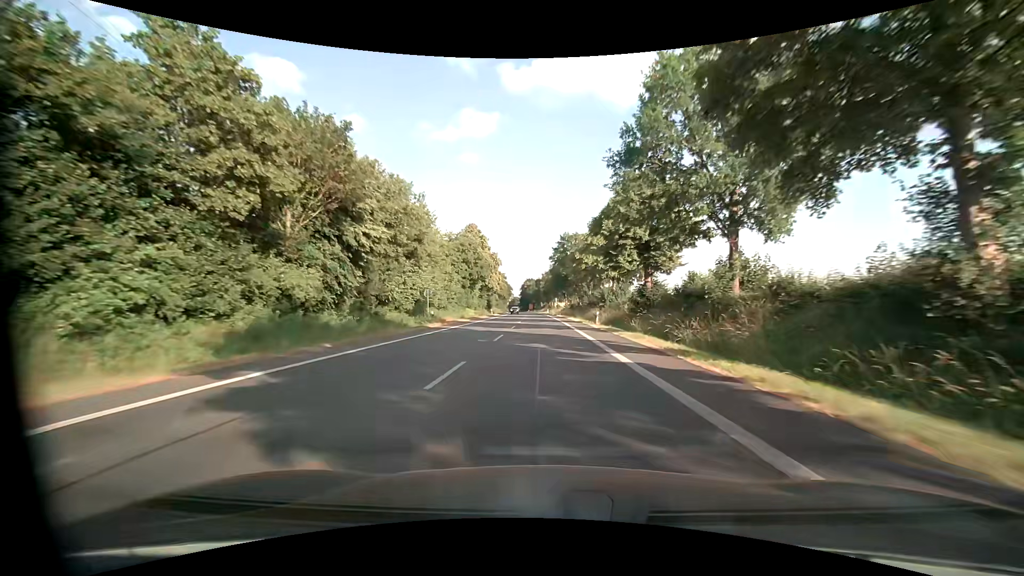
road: primary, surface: asphalt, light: Day
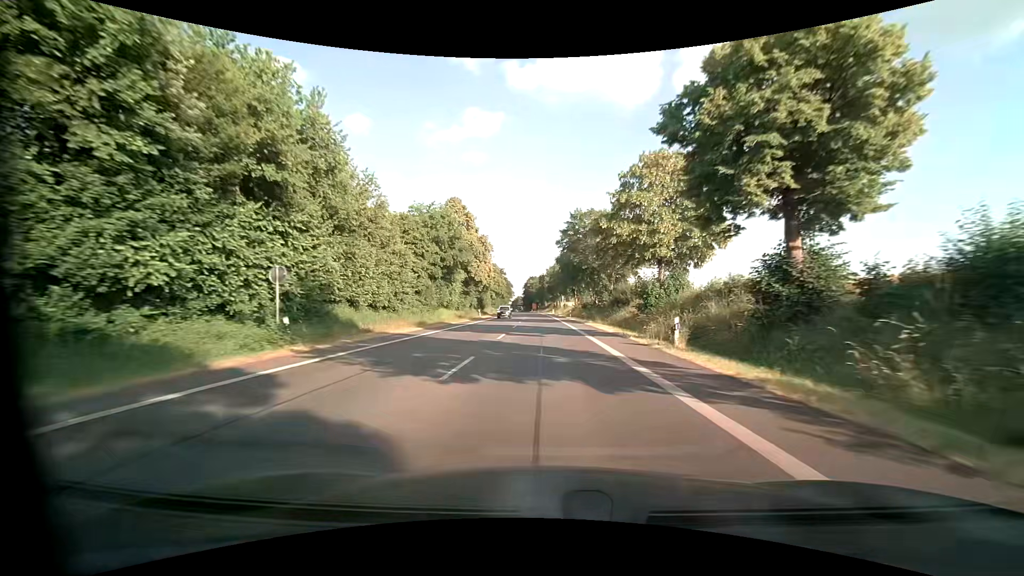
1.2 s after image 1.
(-0.2, +22.6) m; 0°
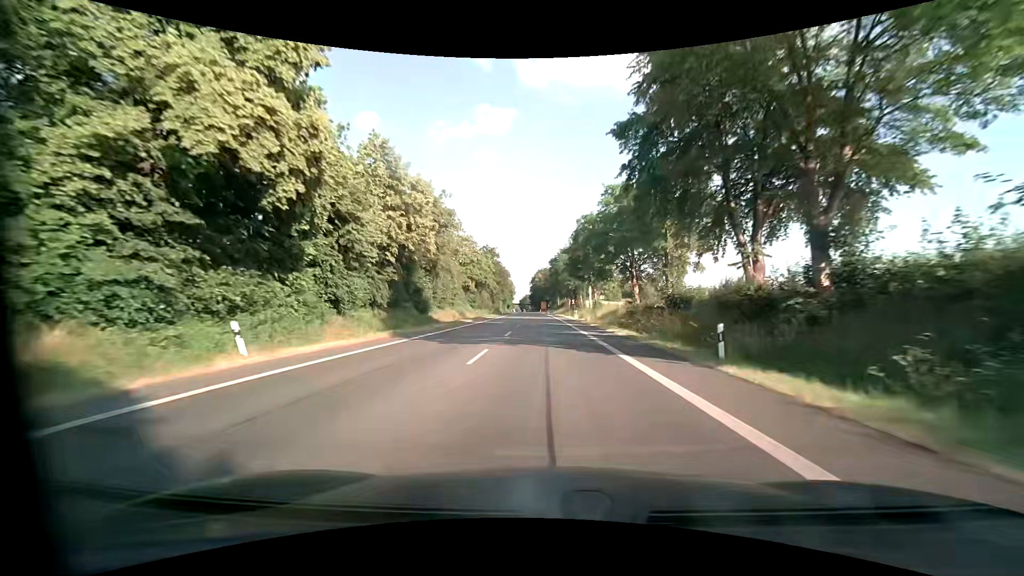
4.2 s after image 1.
(-1.0, +56.5) m; -2°
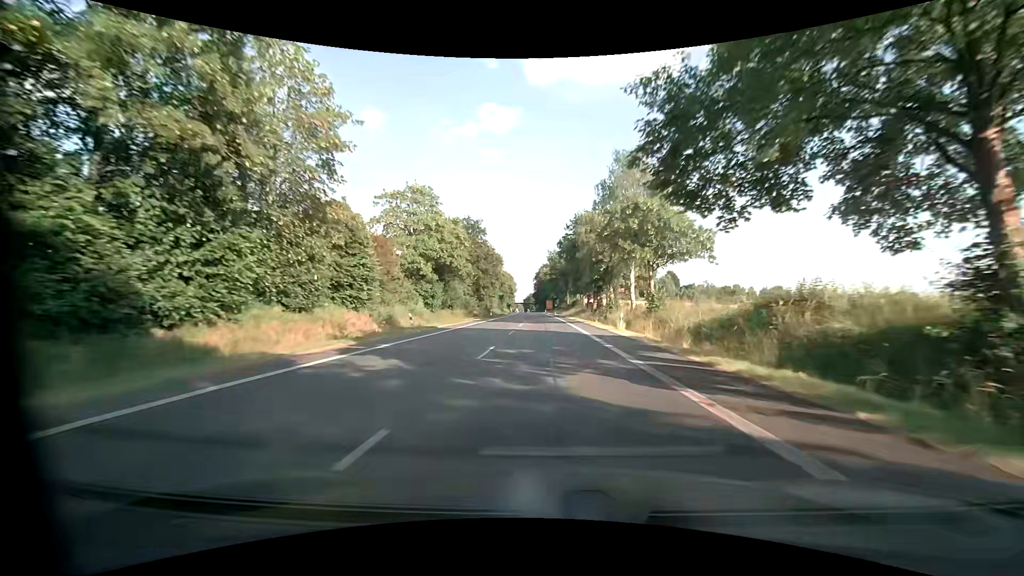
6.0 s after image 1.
(-0.2, +34.0) m; -1°
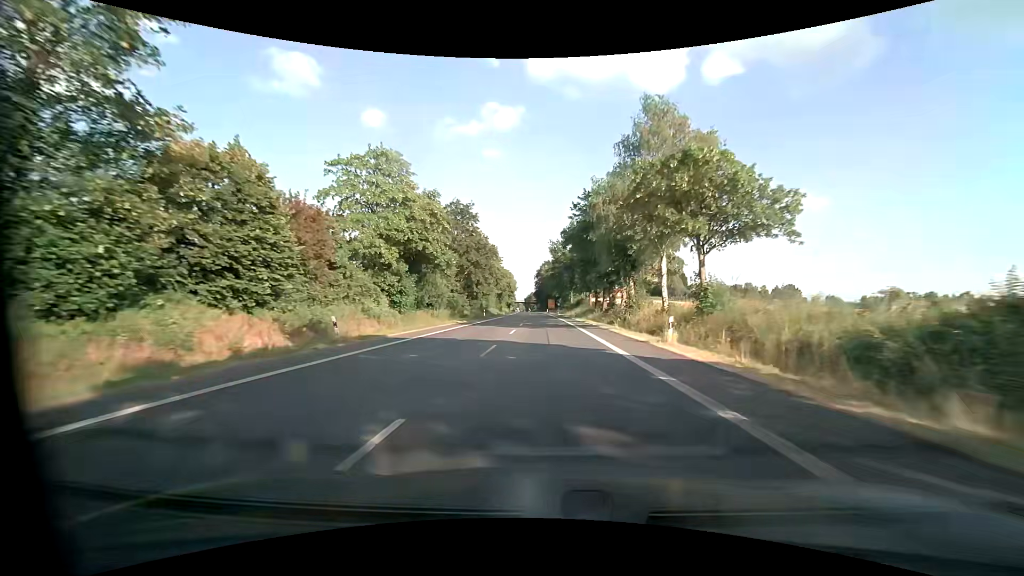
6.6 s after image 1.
(0.0, +11.3) m; 0°
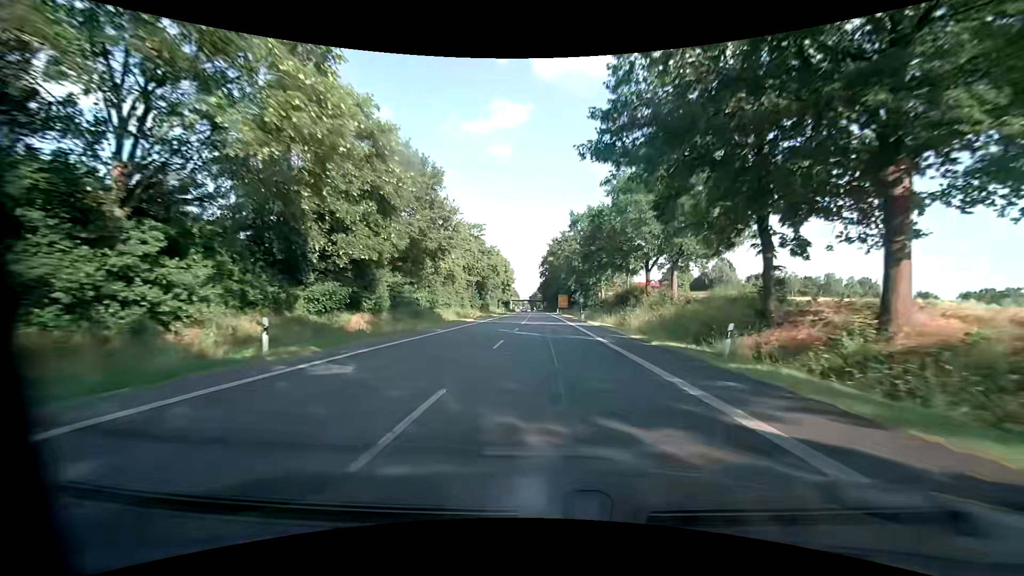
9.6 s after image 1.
(-0.4, +56.6) m; -1°
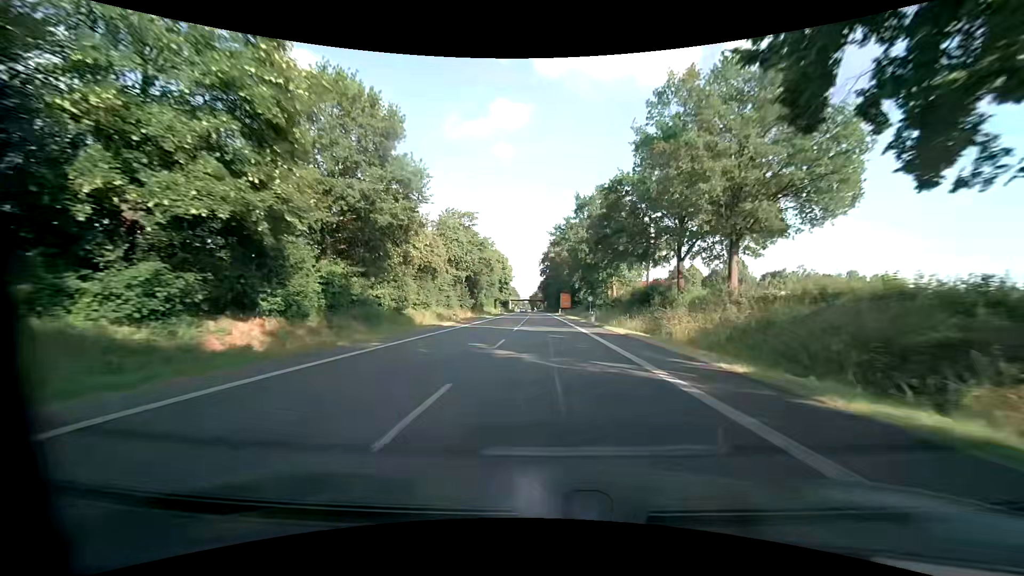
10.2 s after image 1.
(0.0, +11.3) m; 0°
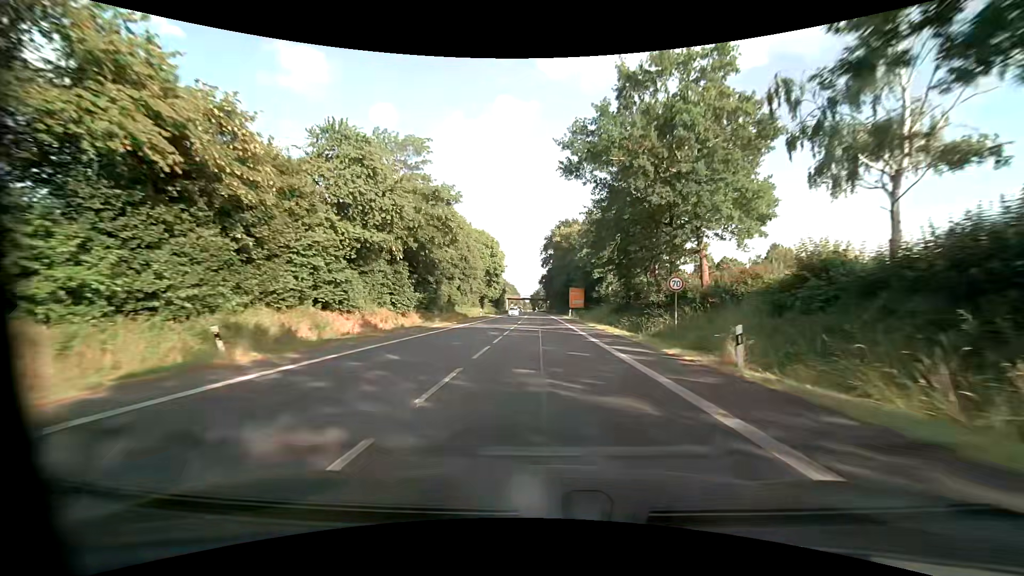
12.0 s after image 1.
(-0.1, +34.0) m; -1°
(0, +10) (0, +20) (0, +30) (0, +40) (0, +50) (0, +60) (0, +70) (0, +80) (-1, +90) (-1, +100) m
